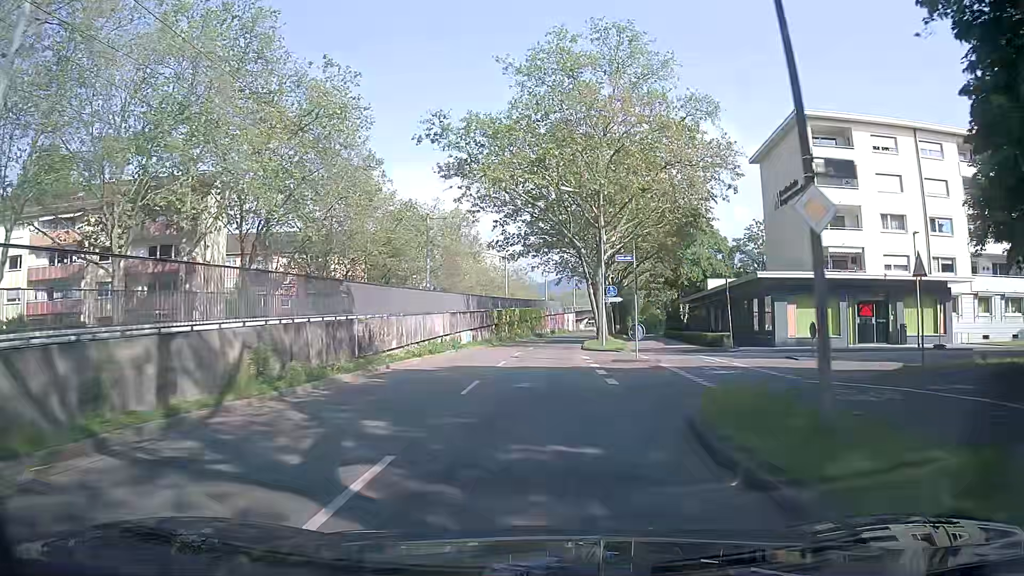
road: tertiary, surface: asphalt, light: Day
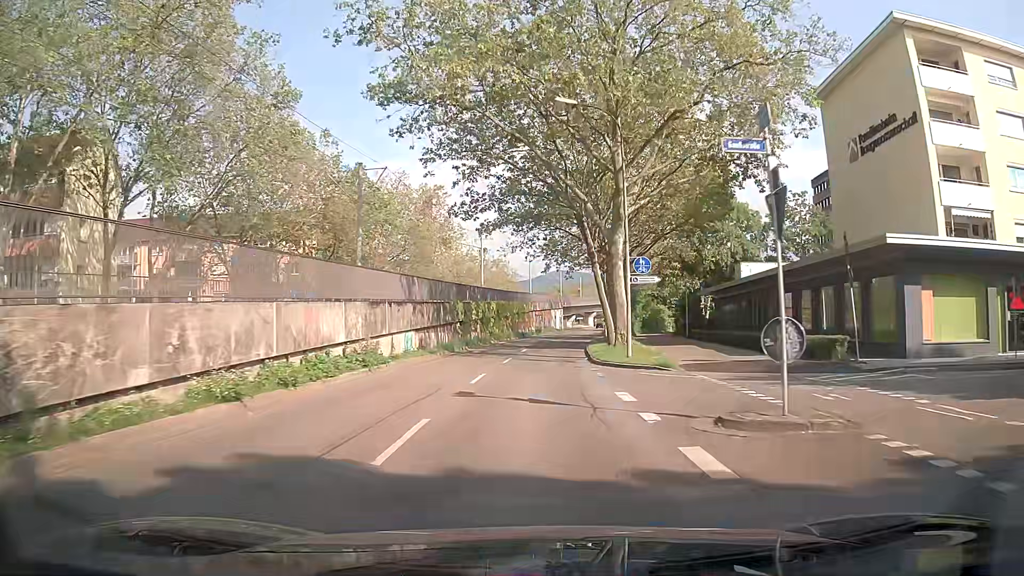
(+0.4, +15.7) m; +1°
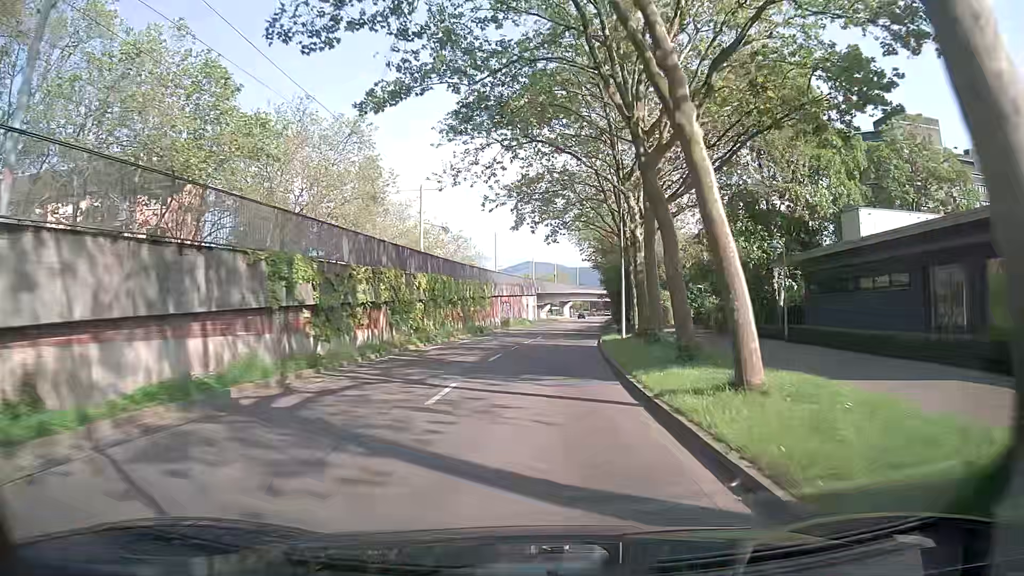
(+0.7, +23.6) m; +3°
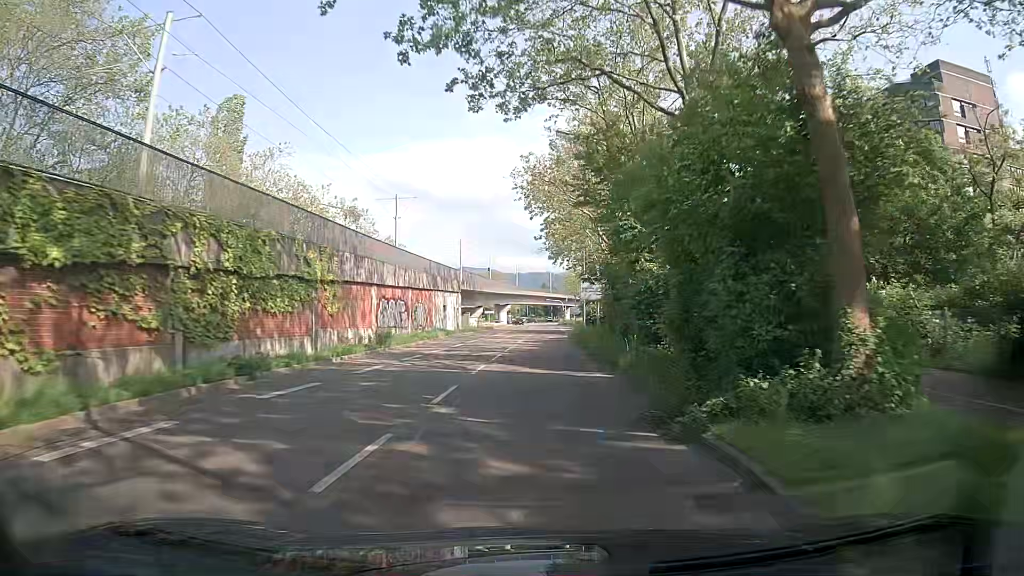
(+1.4, +31.6) m; +6°
(0, +10) (0, +20) (0, +30) (+1, +40) (+1, +50) (+1, +60) (+2, +70) (+3, +80) (+4, +90) (+4, +100) m
